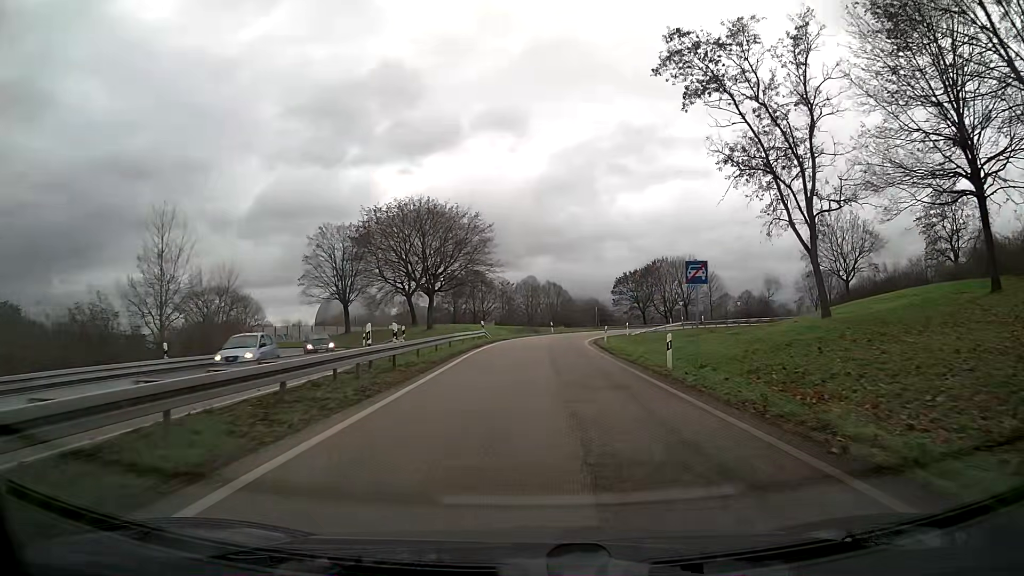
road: trunk_link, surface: asphalt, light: Day
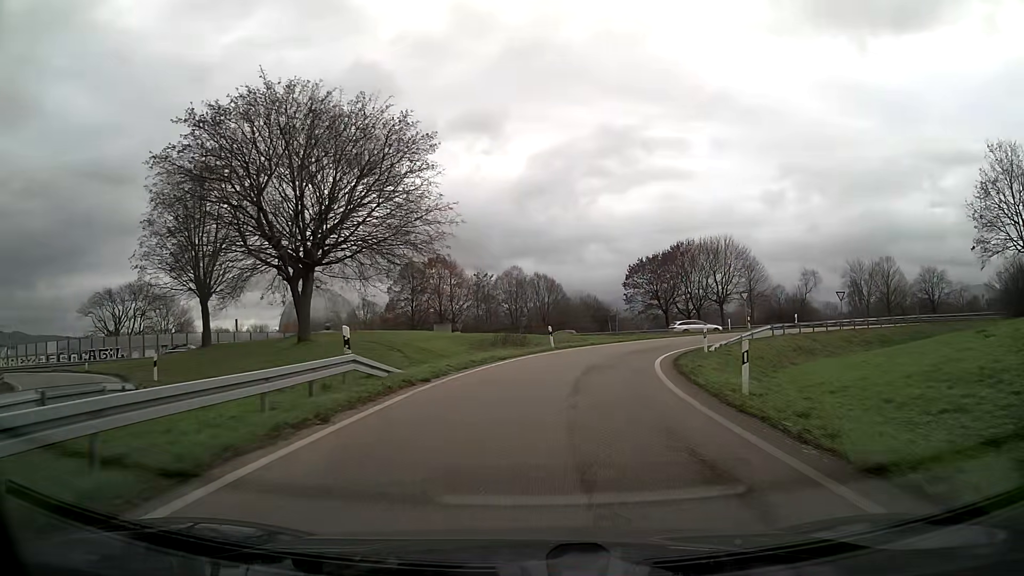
(+0.3, +29.5) m; +2°
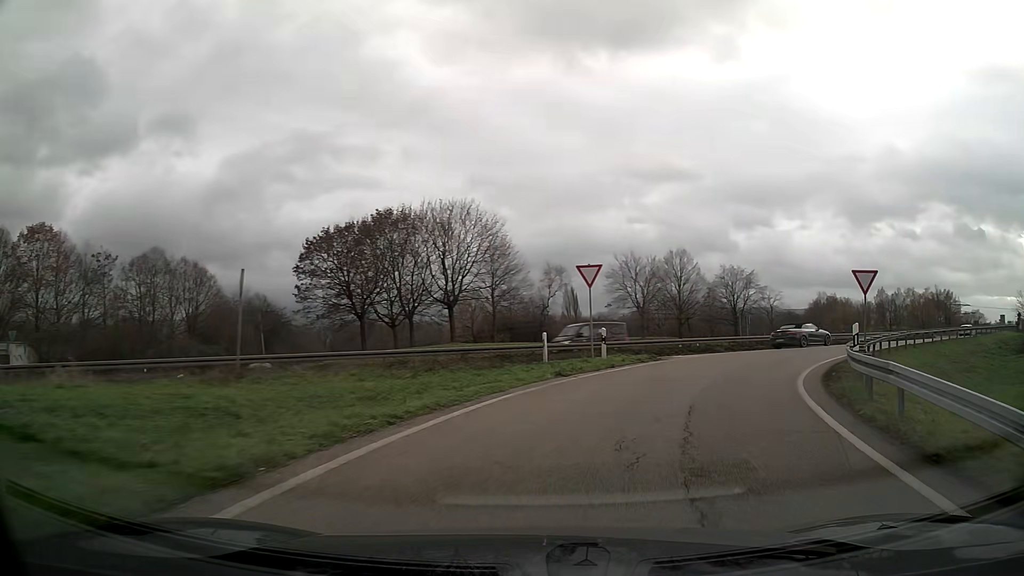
(+6.4, +32.8) m; +30°
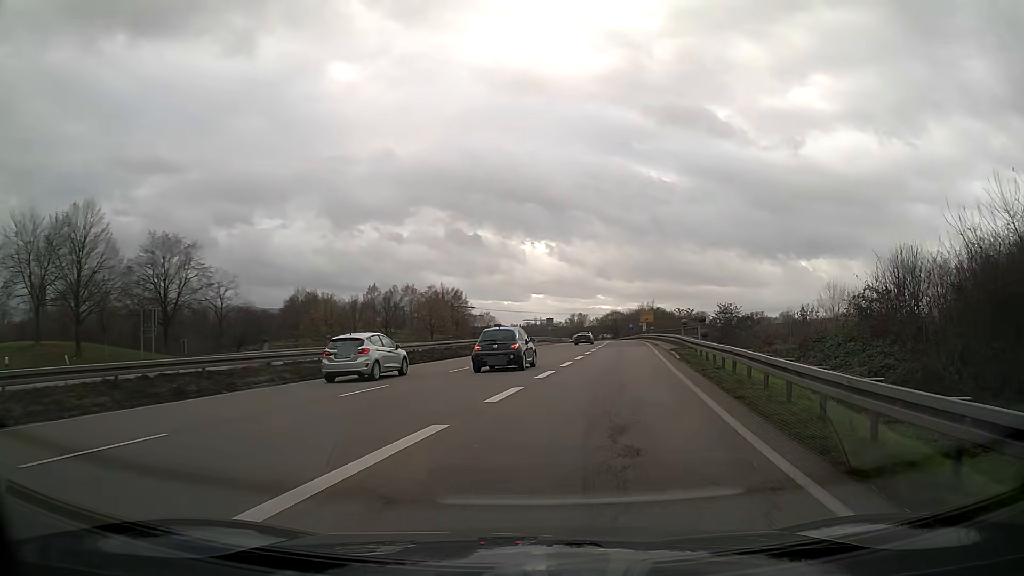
(+12.6, +29.5) m; +42°
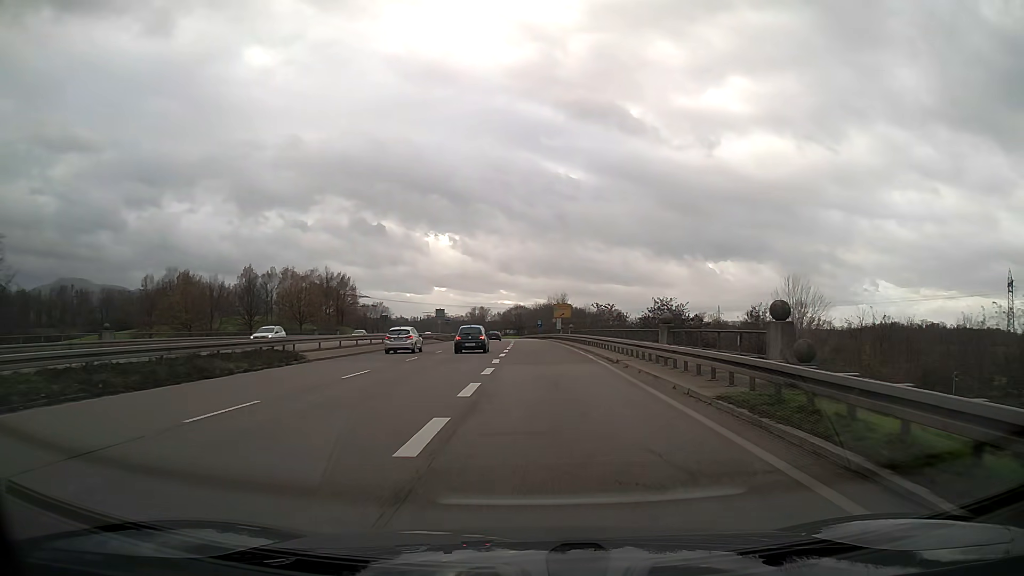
(+1.7, +23.3) m; +7°
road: trunk
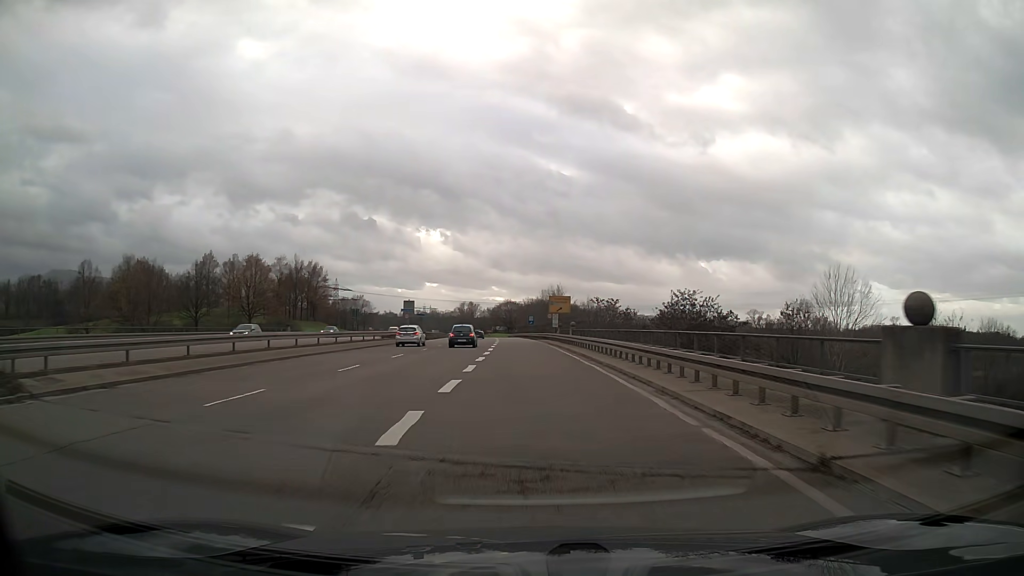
(0.0, +17.7) m; 0°
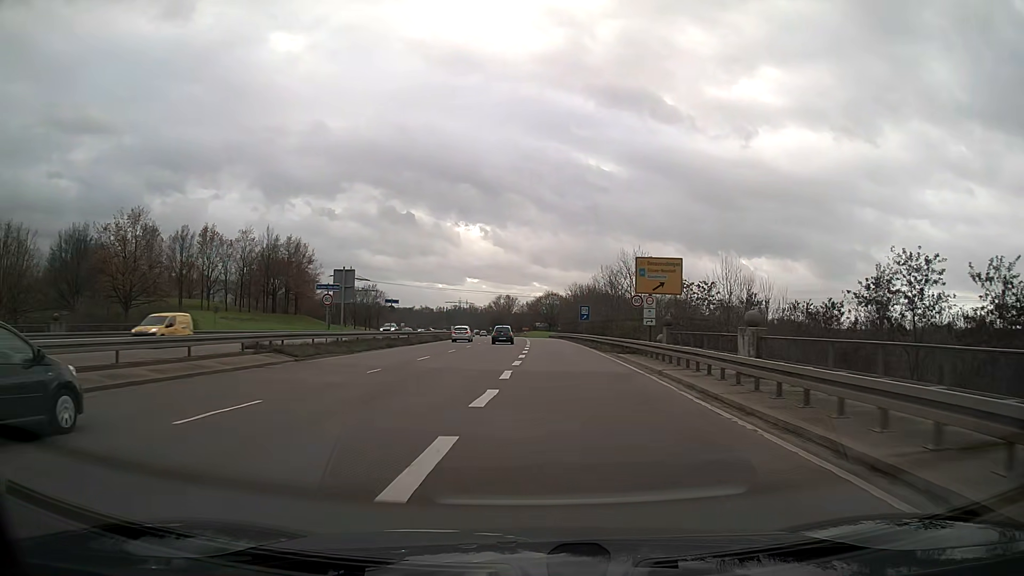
(-1.1, +39.0) m; -3°
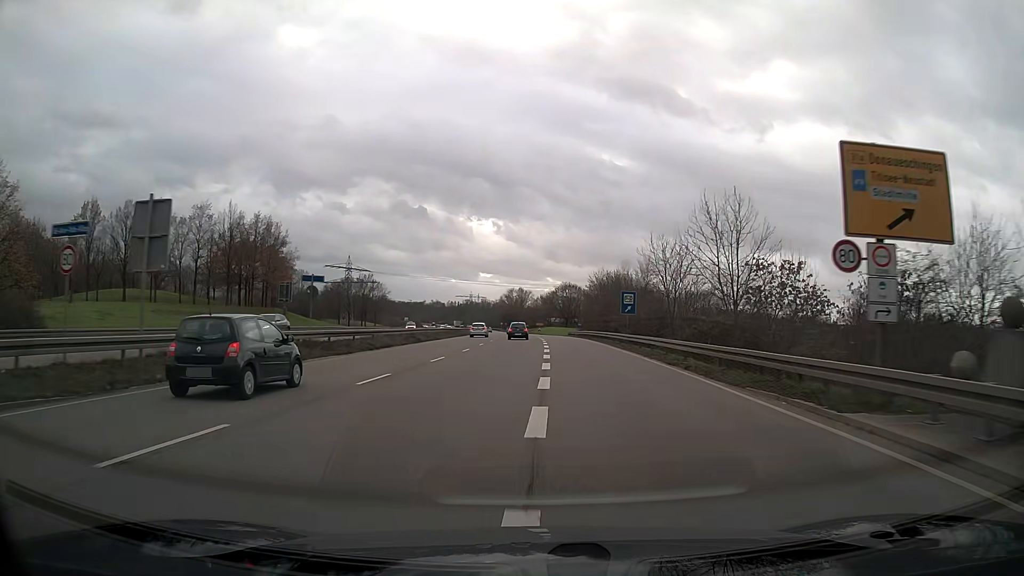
(-0.2, +21.4) m; -1°
